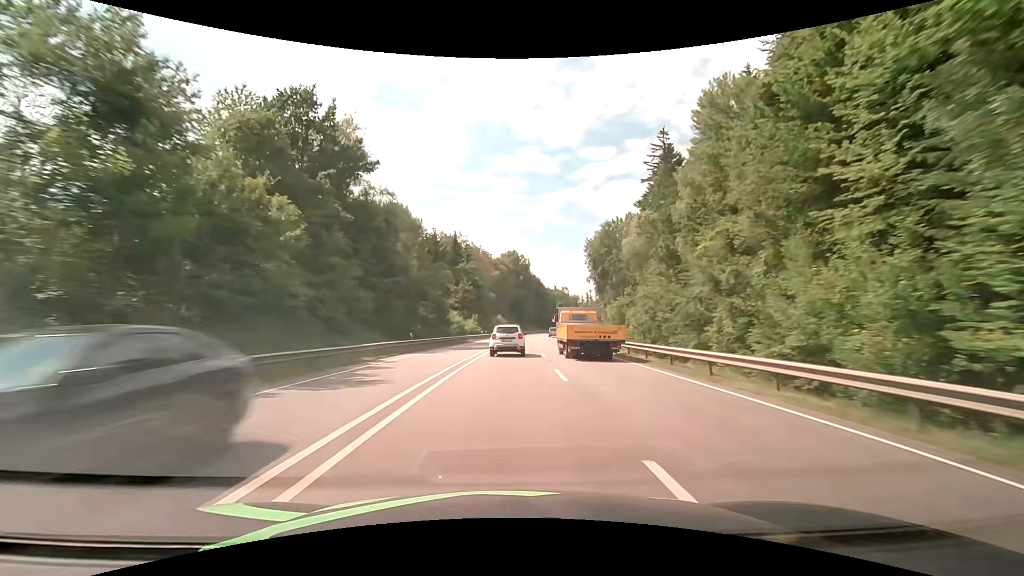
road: primary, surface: asphalt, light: Day
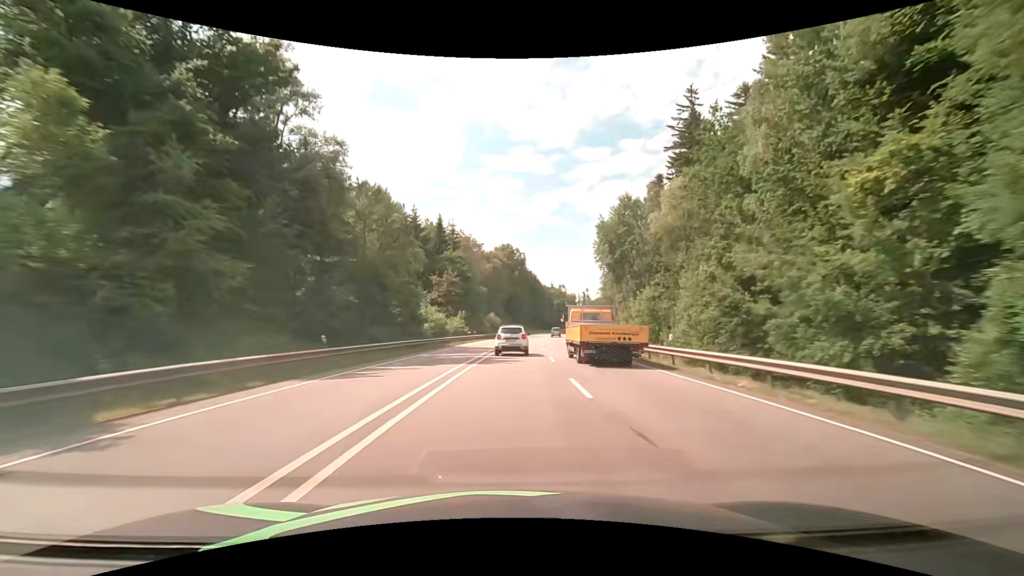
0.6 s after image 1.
(+0.1, +15.5) m; +1°
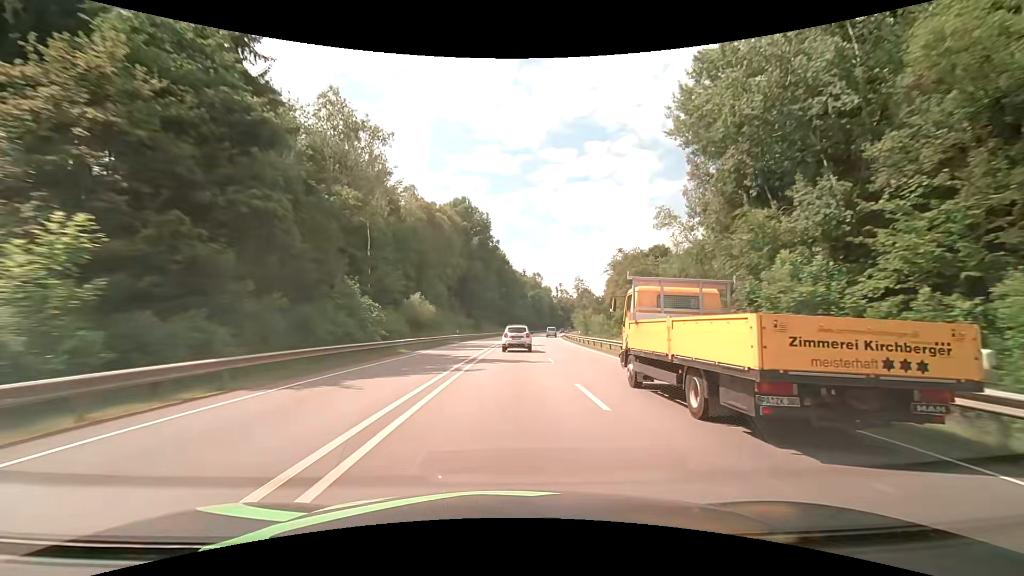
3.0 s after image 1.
(+2.3, +62.3) m; +4°
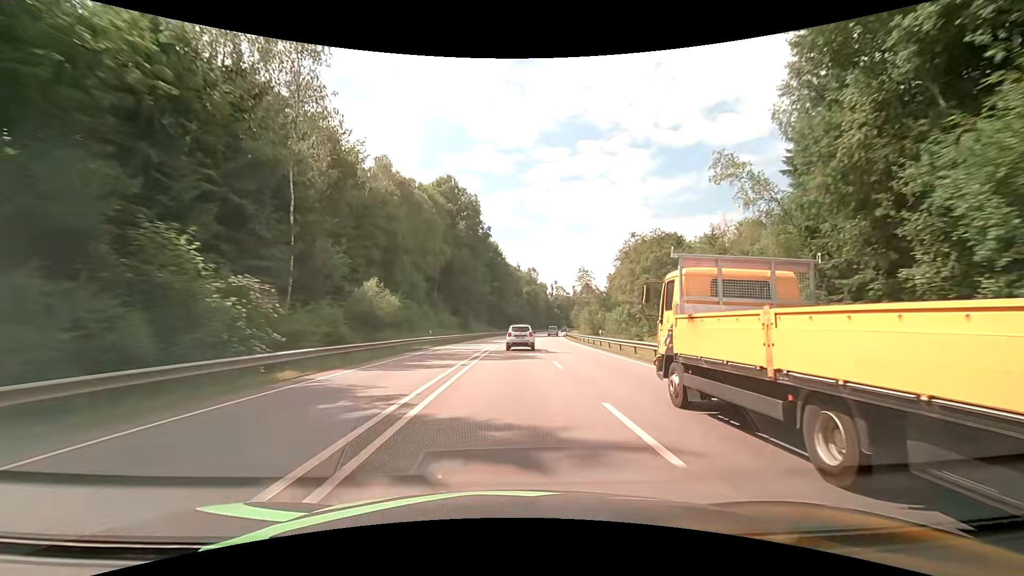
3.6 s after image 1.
(+0.1, +15.7) m; +1°
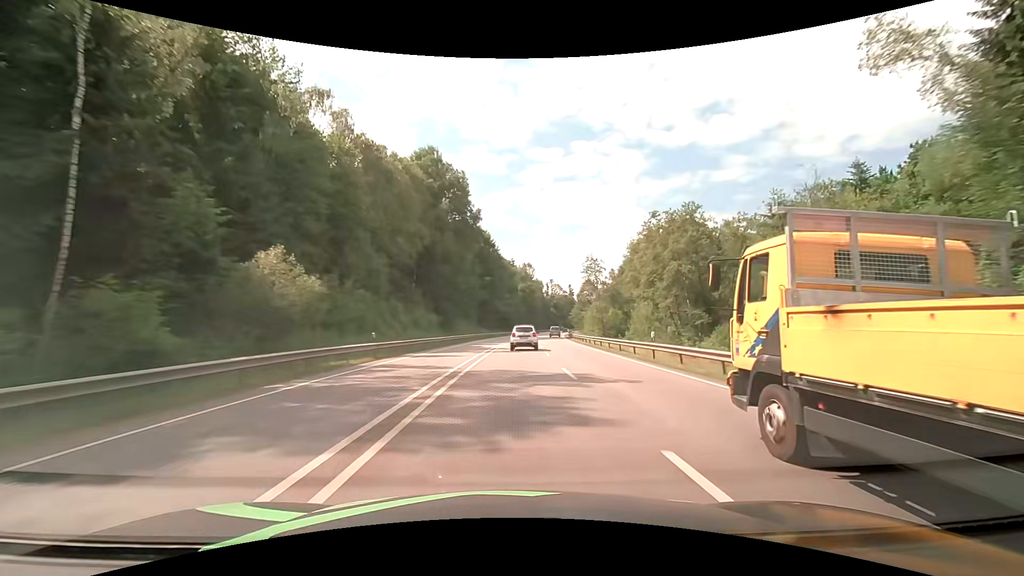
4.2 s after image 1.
(+0.1, +15.7) m; +1°
(0, +10) (0, +20) (0, +30) (+1, +40) (+1, +50) (+2, +60) (+3, +70) (+3, +80) (+4, +90) (+5, +100) m
